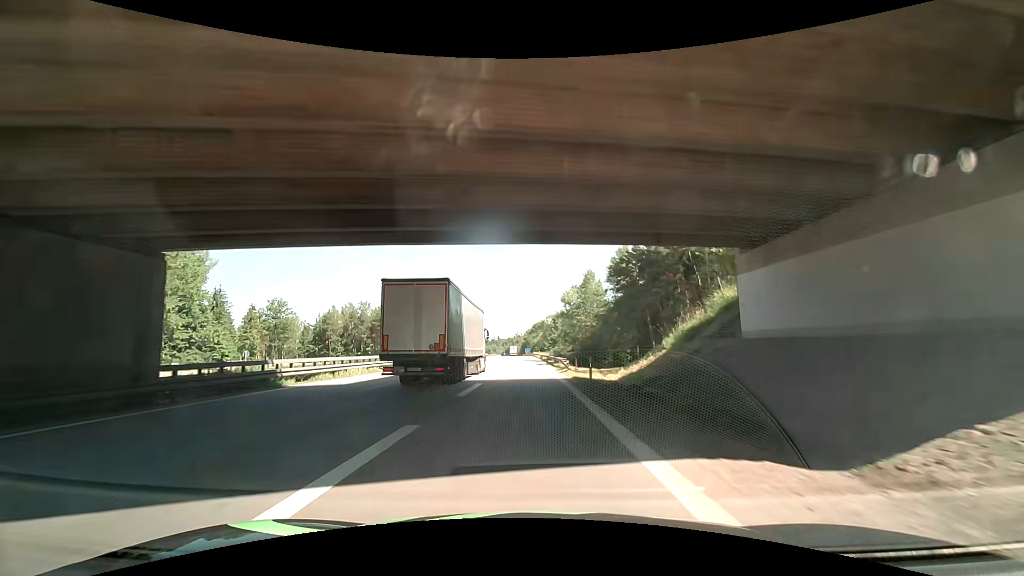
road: motorway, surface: asphalt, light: Day
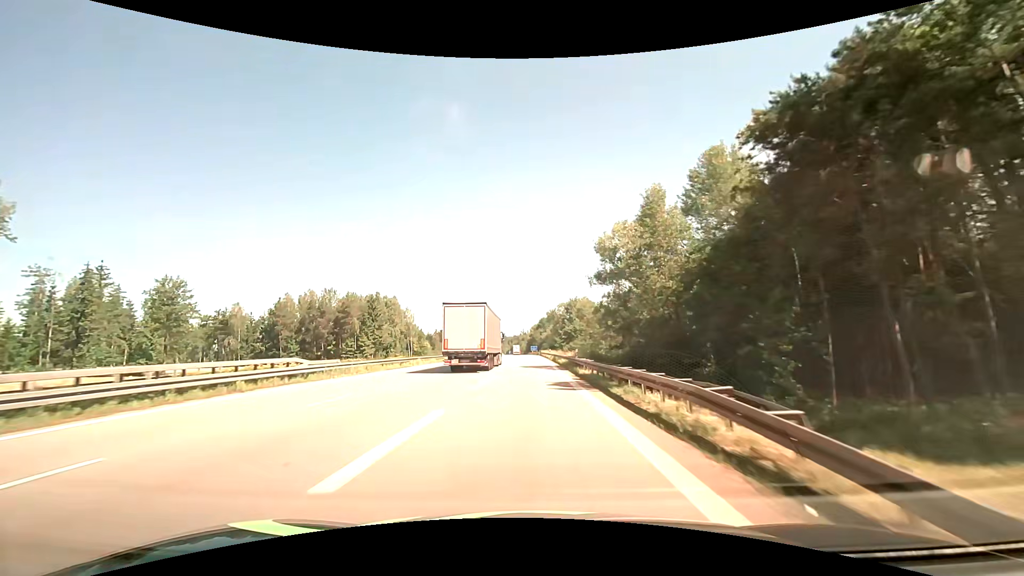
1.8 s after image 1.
(-0.6, +34.6) m; -1°
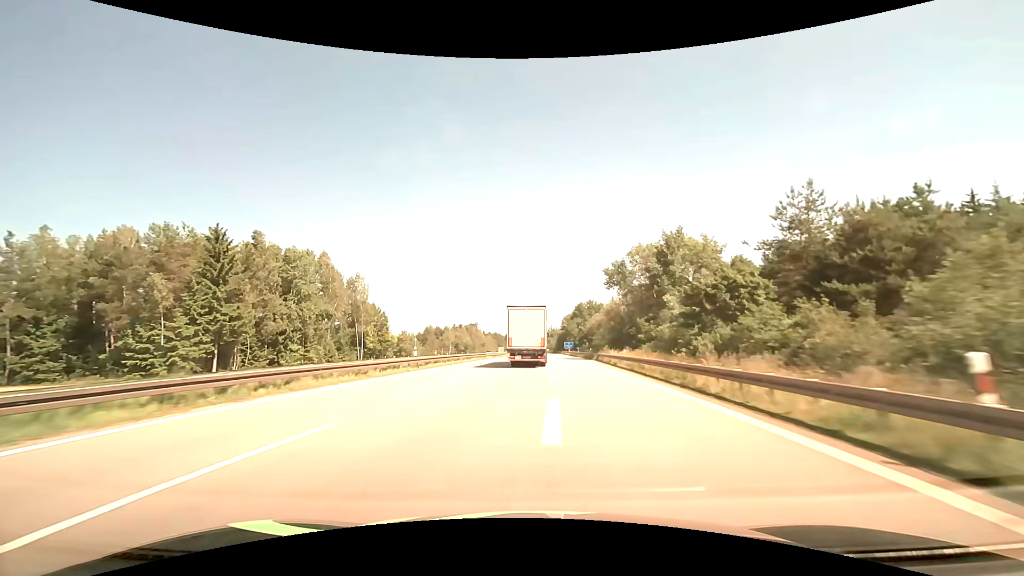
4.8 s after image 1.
(-2.0, +70.7) m; -3°
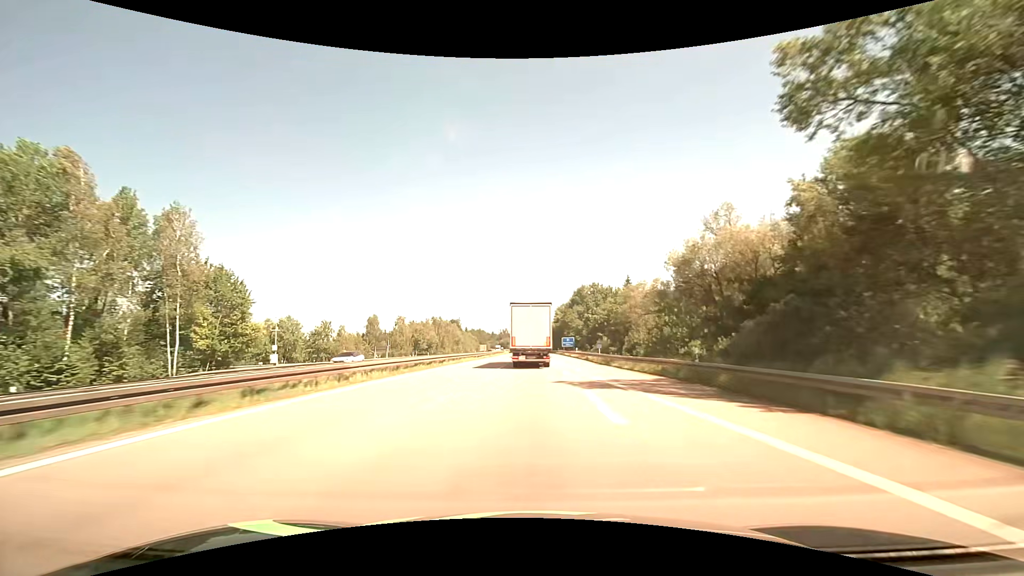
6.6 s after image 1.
(+0.6, +46.3) m; +2°
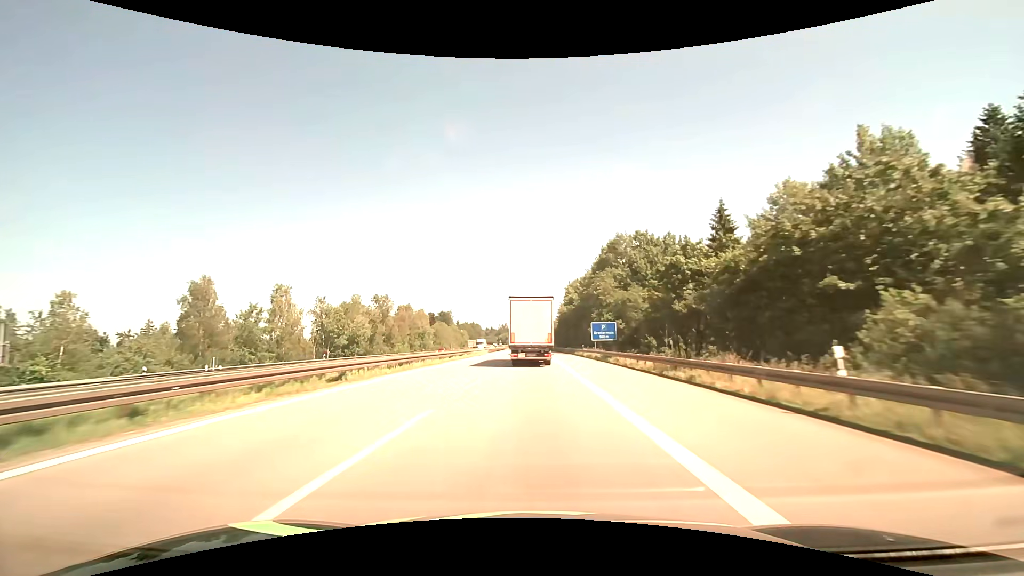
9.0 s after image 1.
(+0.3, +60.3) m; 0°
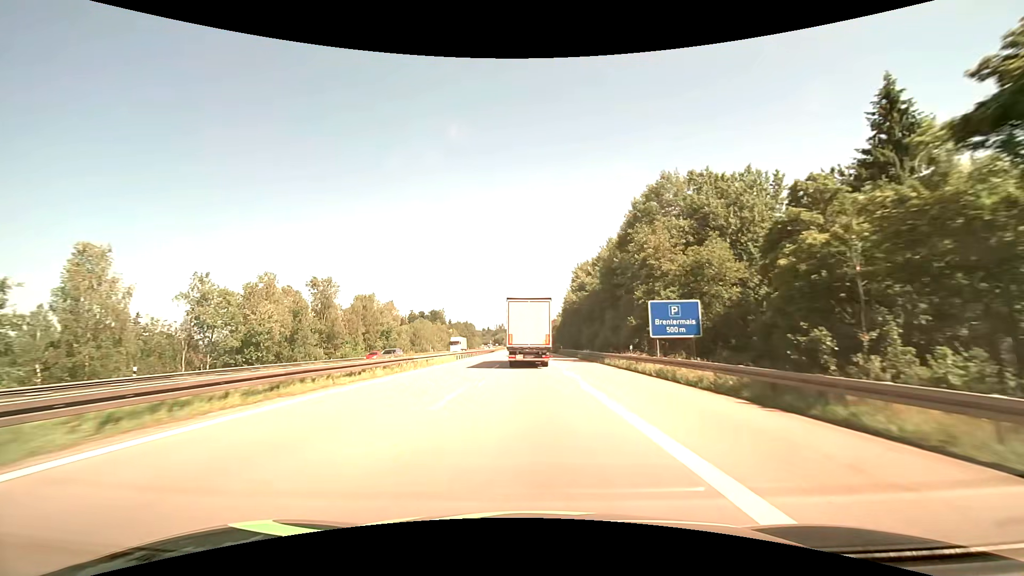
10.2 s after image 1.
(0.0, +29.1) m; 0°
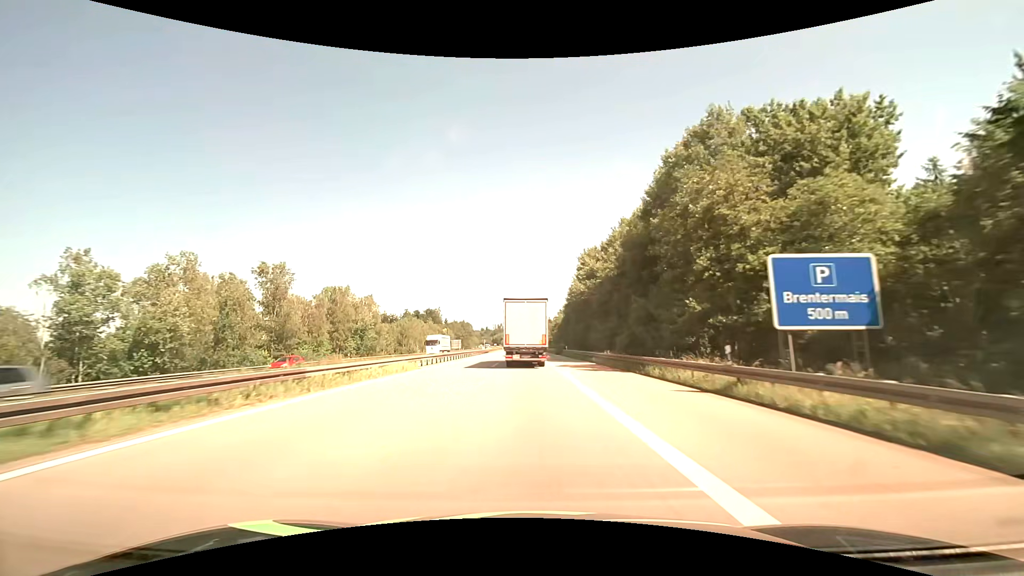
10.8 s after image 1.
(0.0, +14.4) m; 0°
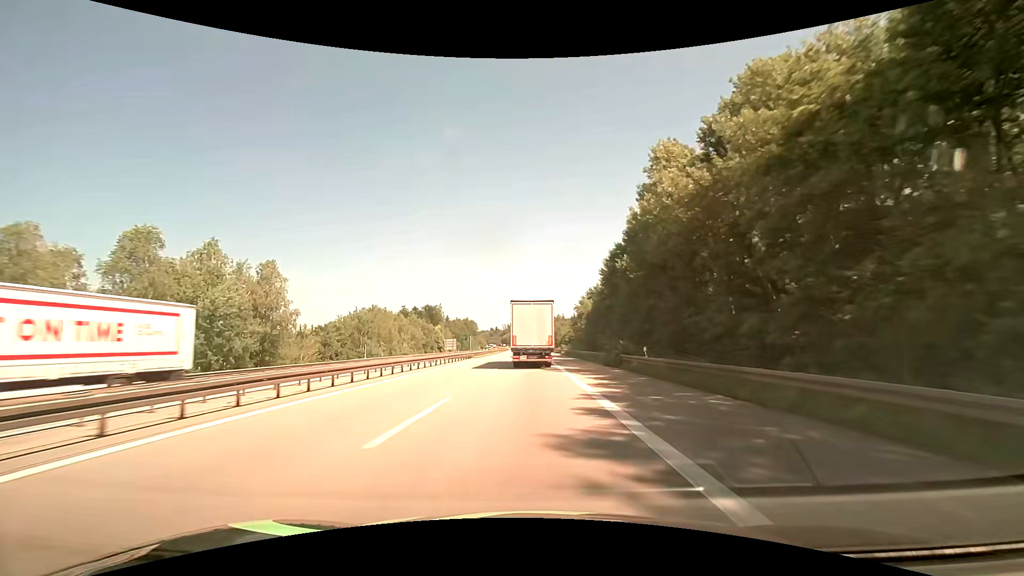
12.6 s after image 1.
(-0.6, +43.3) m; -1°
(0, +10) (0, +20) (0, +30) (0, +40) (0, +50) (0, +60) (0, +70) (0, +80) (0, +90) (0, +100) m
